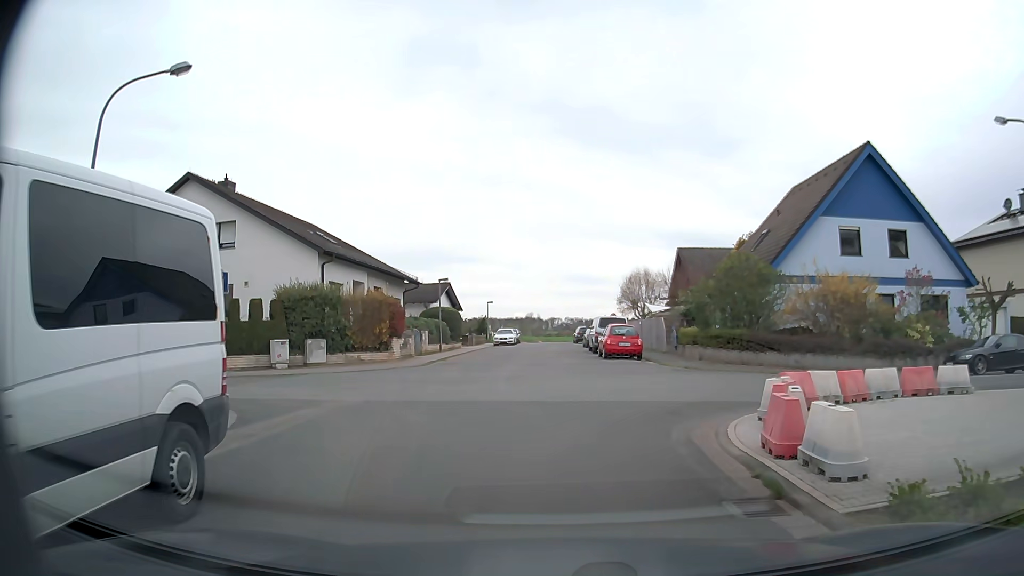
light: Day
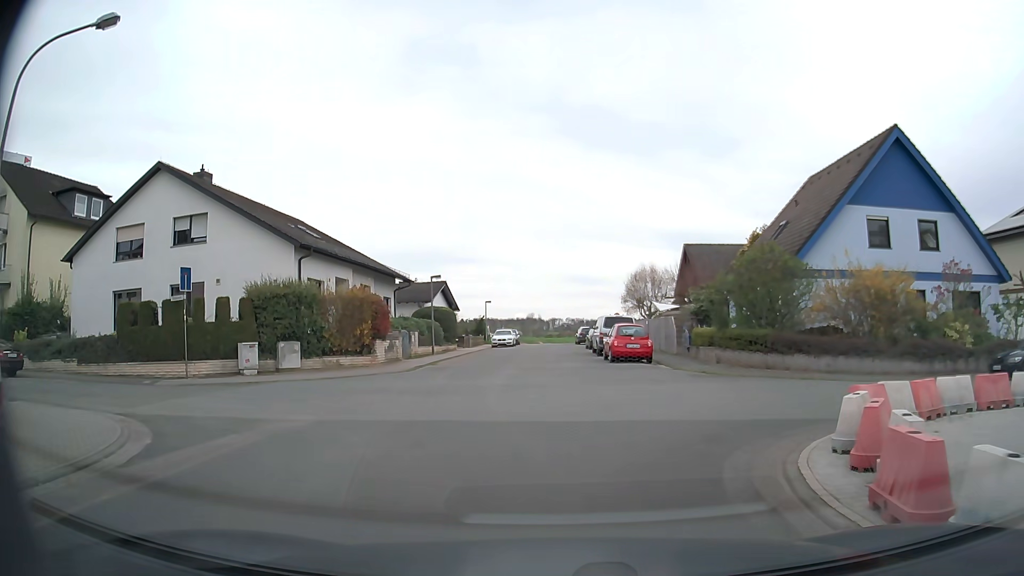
(0.0, +2.7) m; 0°
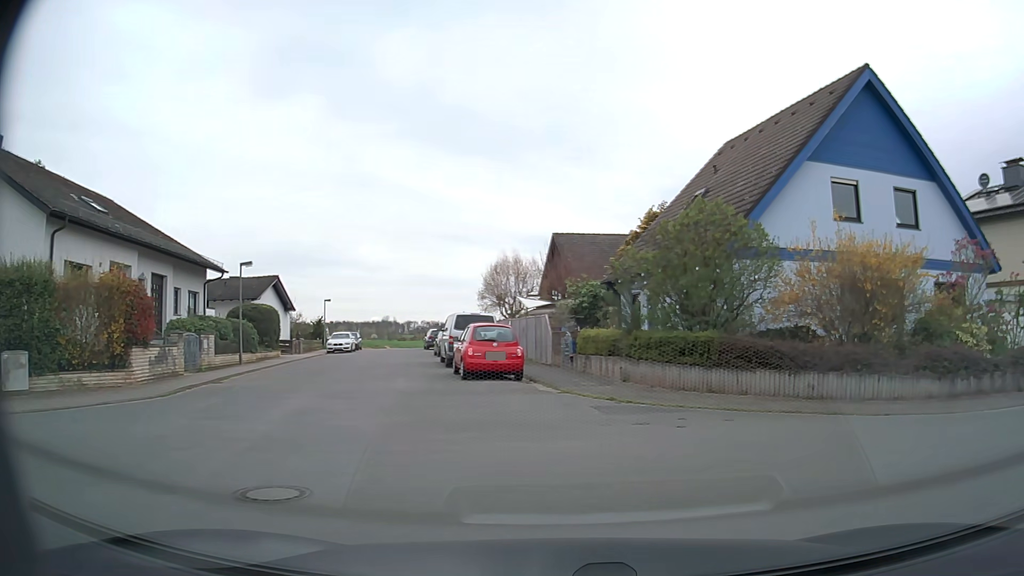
(+0.2, +8.0) m; +11°
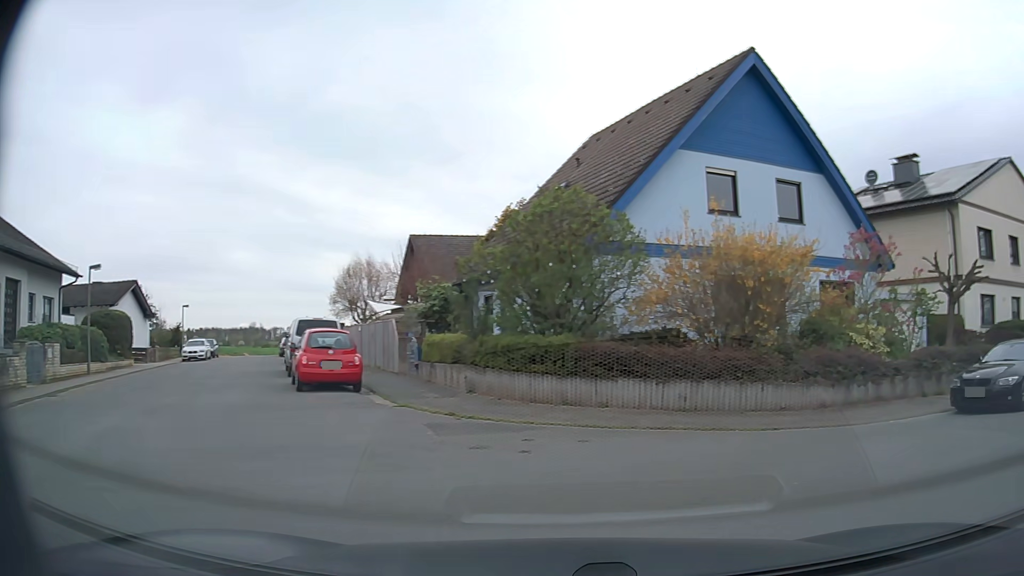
(+0.2, +1.7) m; +11°
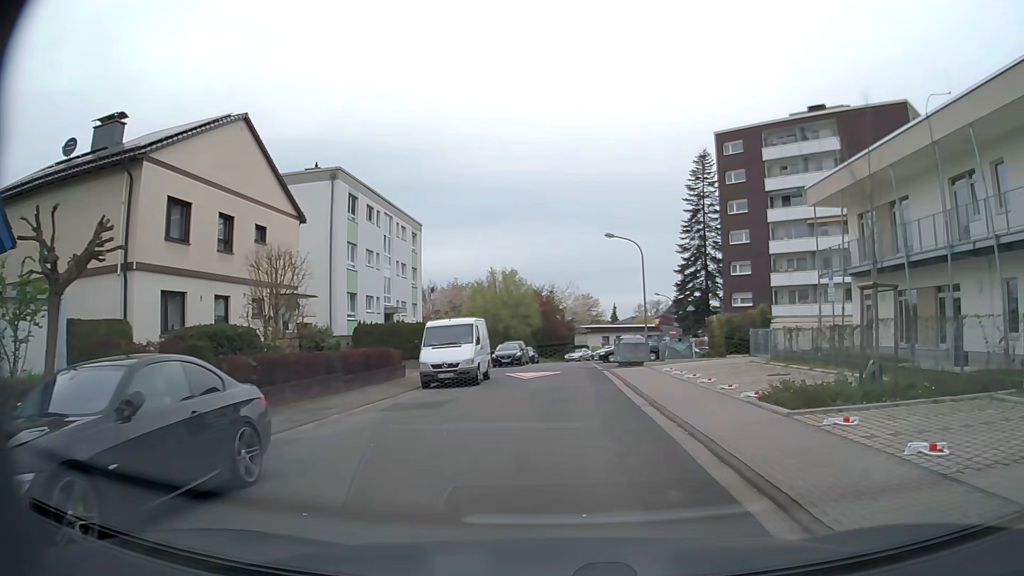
(+5.5, +7.1) m; +66°
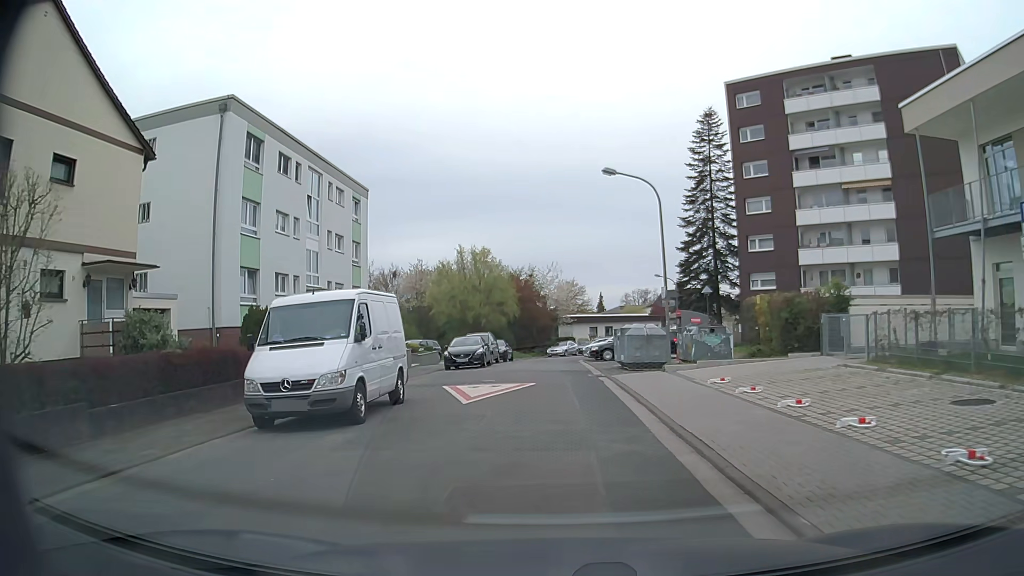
(+0.3, +11.5) m; +1°
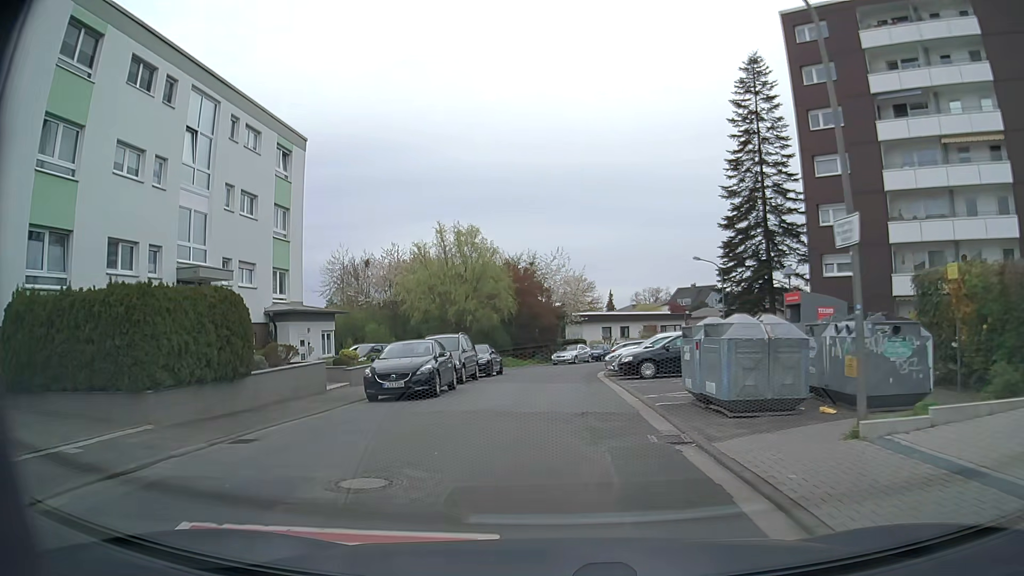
(0.0, +13.2) m; 0°
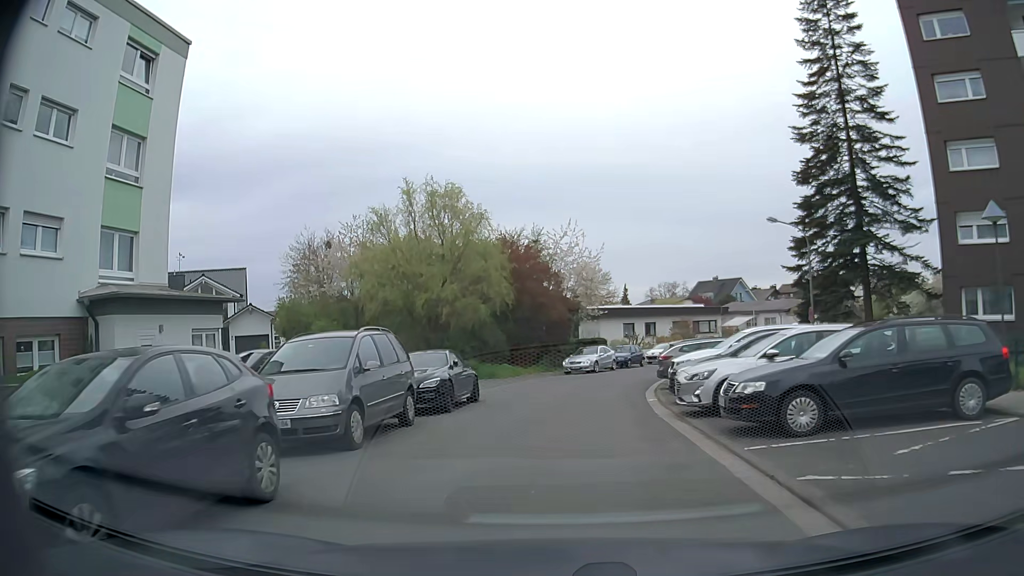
(-0.1, +13.2) m; -2°
(0, +10) (+1, +20) (+3, +30) (+7, +39) (+13, +47) (+20, +54) (+28, +59) (+31, +68) (+25, +77) (+20, +85) m
